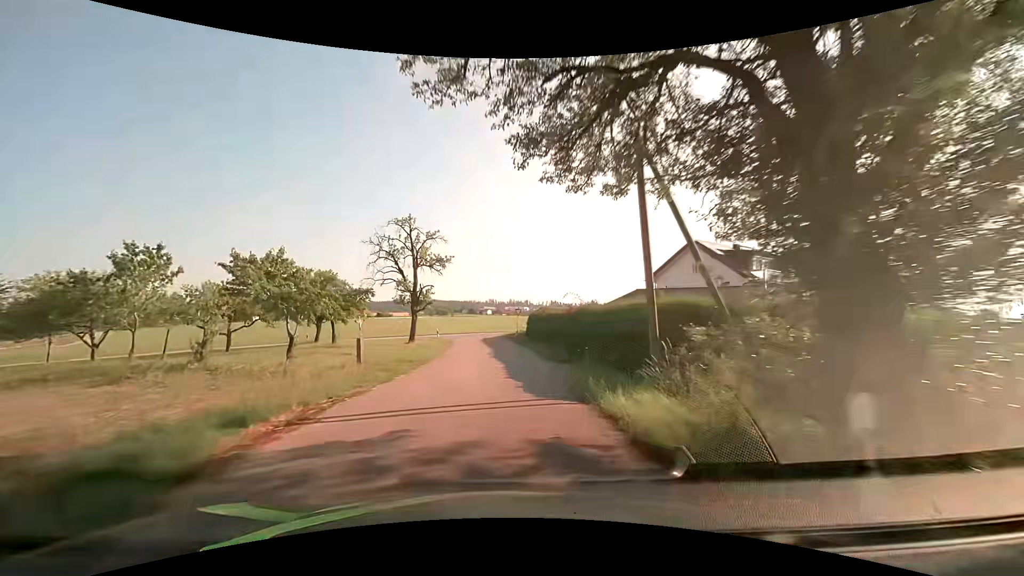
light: Day
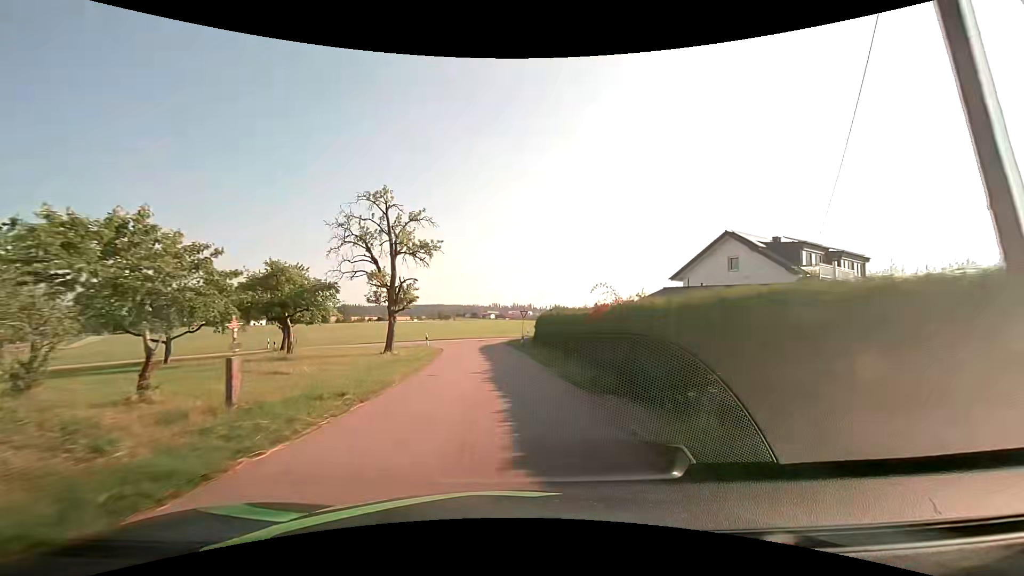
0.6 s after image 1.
(0.0, +7.3) m; -1°
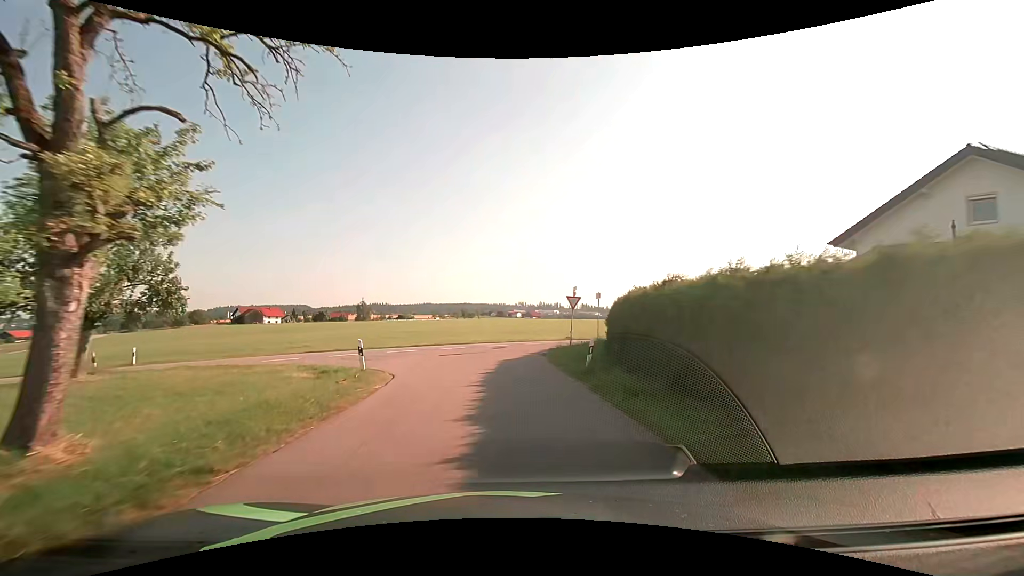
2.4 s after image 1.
(-0.4, +20.1) m; -3°
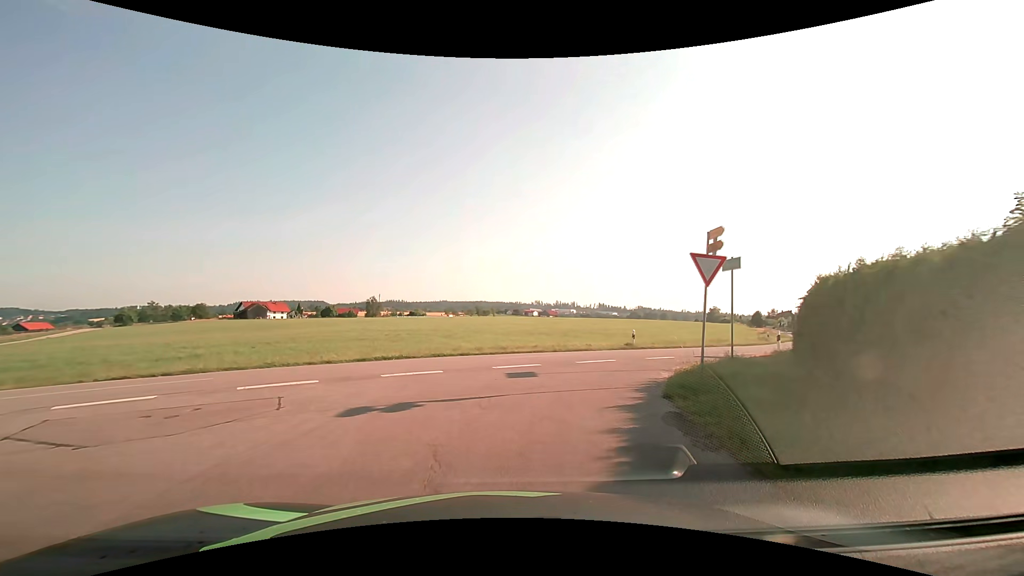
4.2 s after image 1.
(-0.3, +15.9) m; -2°
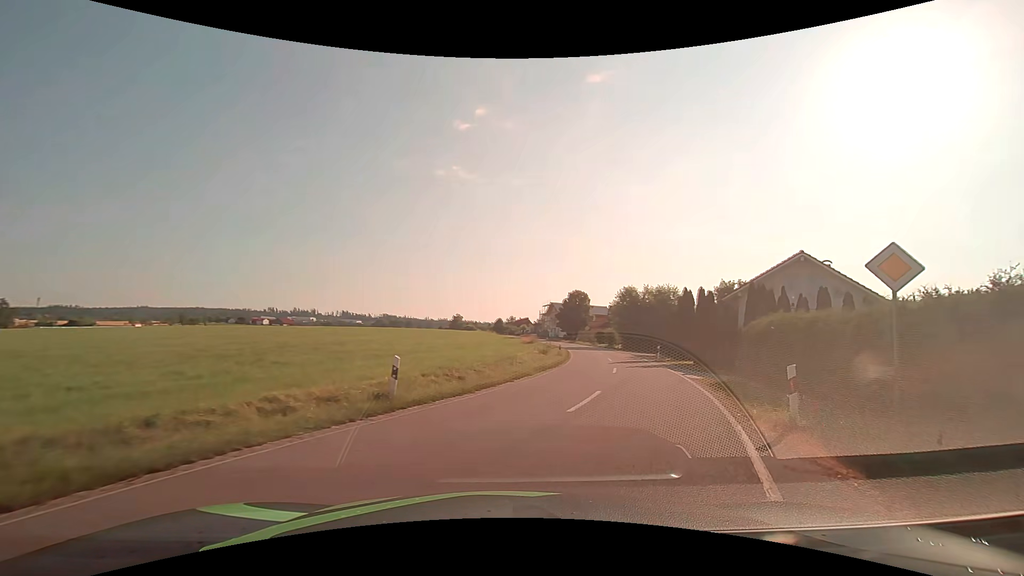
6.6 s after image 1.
(+3.1, +16.9) m; +29°
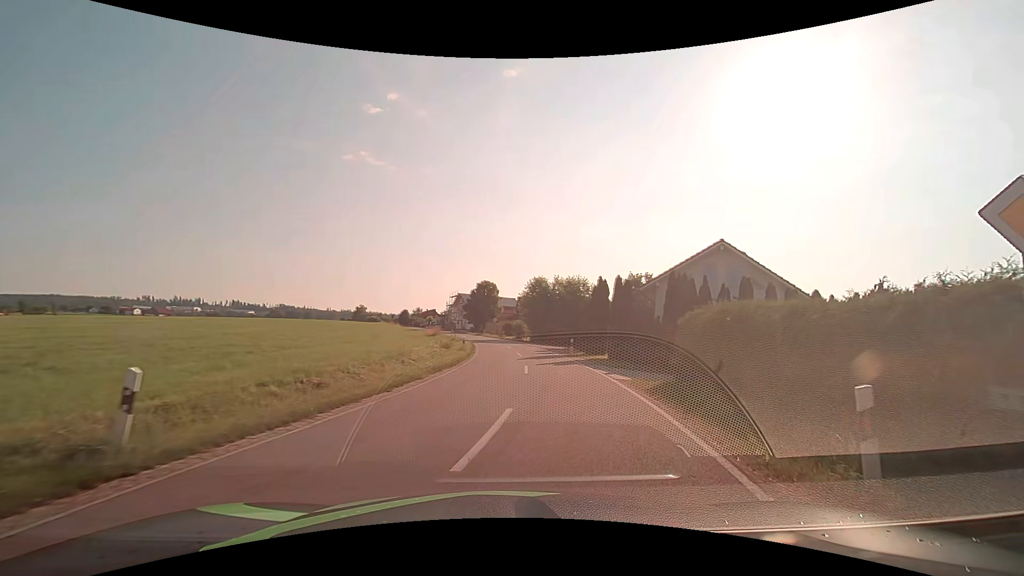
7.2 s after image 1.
(+0.4, +4.5) m; +10°
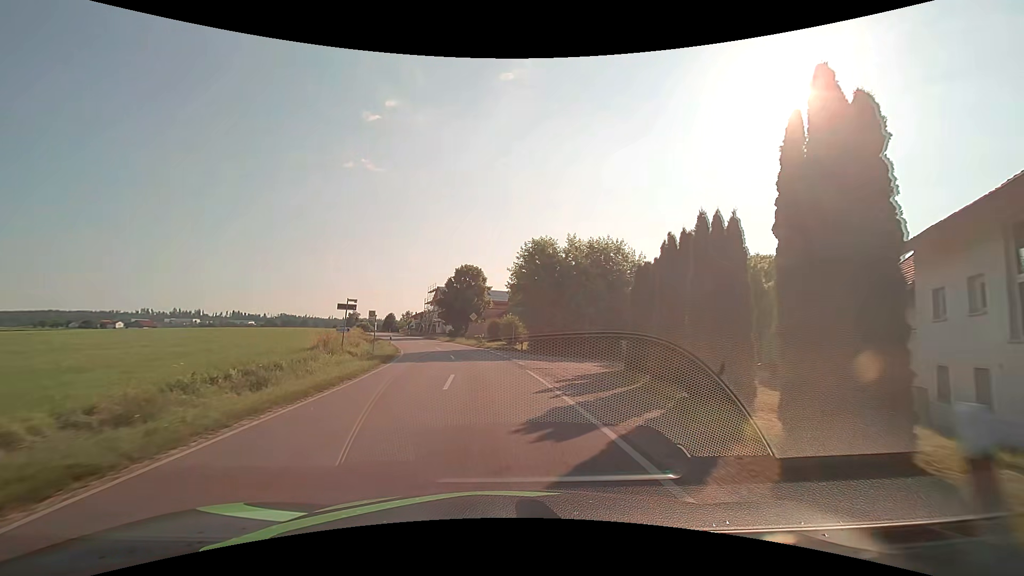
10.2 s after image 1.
(+2.1, +30.0) m; 0°
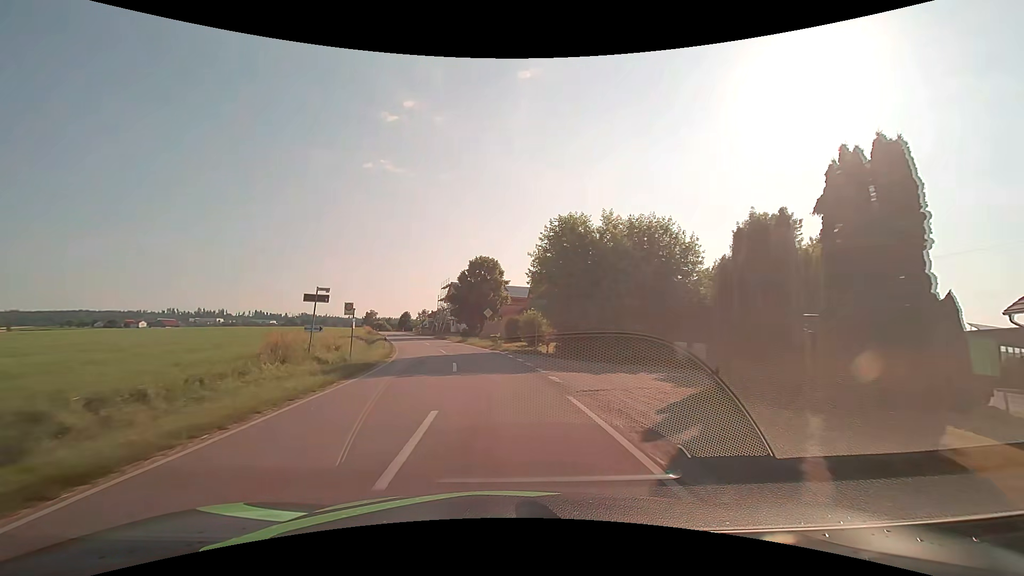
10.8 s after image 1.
(-0.1, +7.7) m; -2°
(0, +10) (-1, +20) (-2, +30) (-4, +40) (-7, +49) (-9, +59) (-12, +69) (-14, +78) (-17, +88) (-20, +98) m
